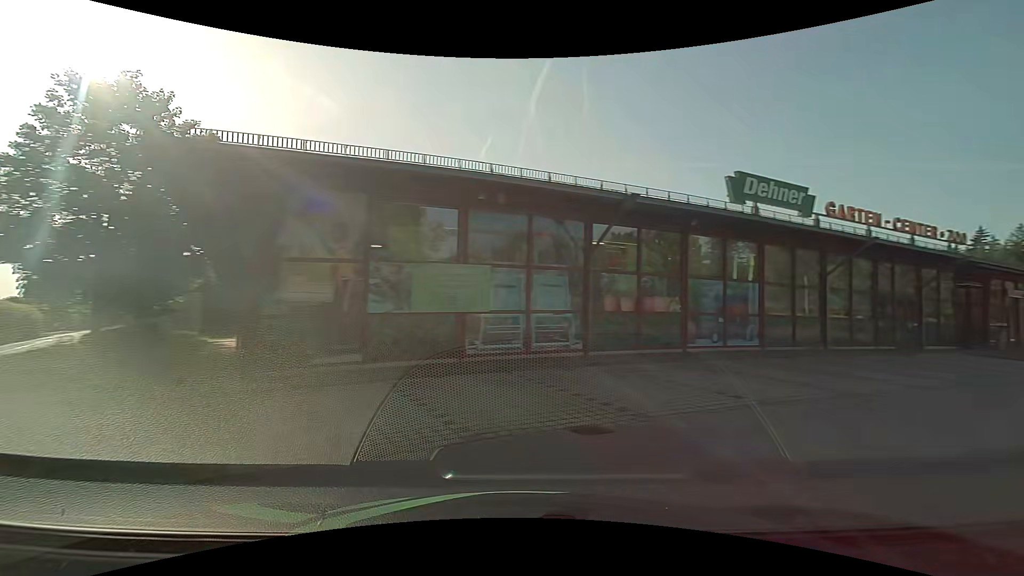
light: Day
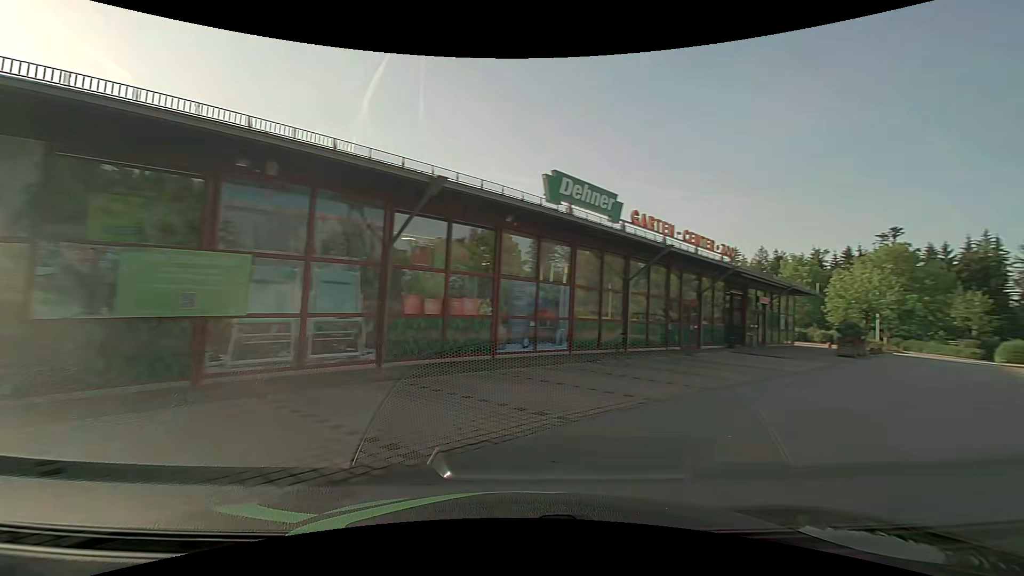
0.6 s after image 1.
(+0.3, +2.2) m; +18°
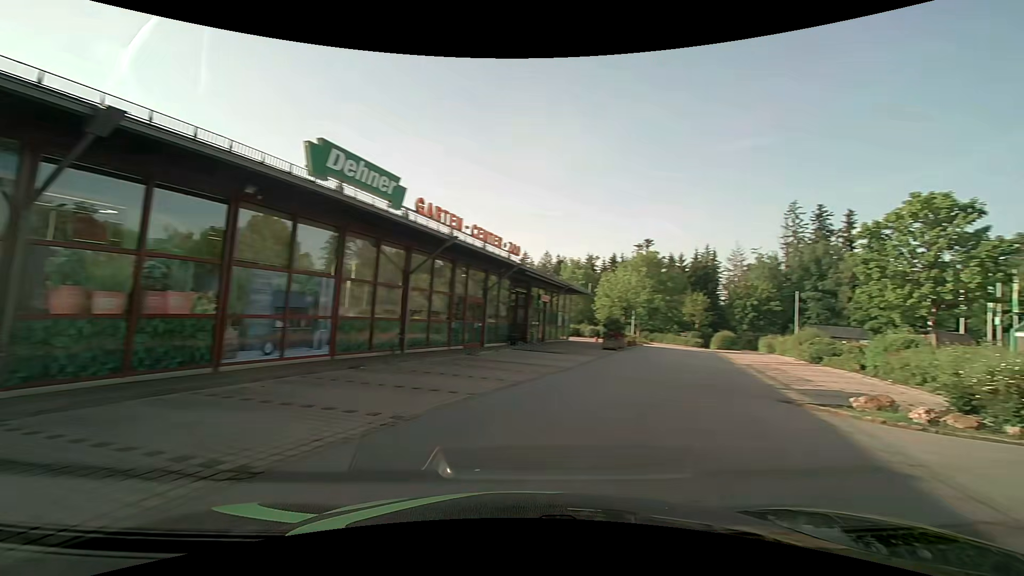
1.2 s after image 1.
(+0.4, +2.2) m; +22°
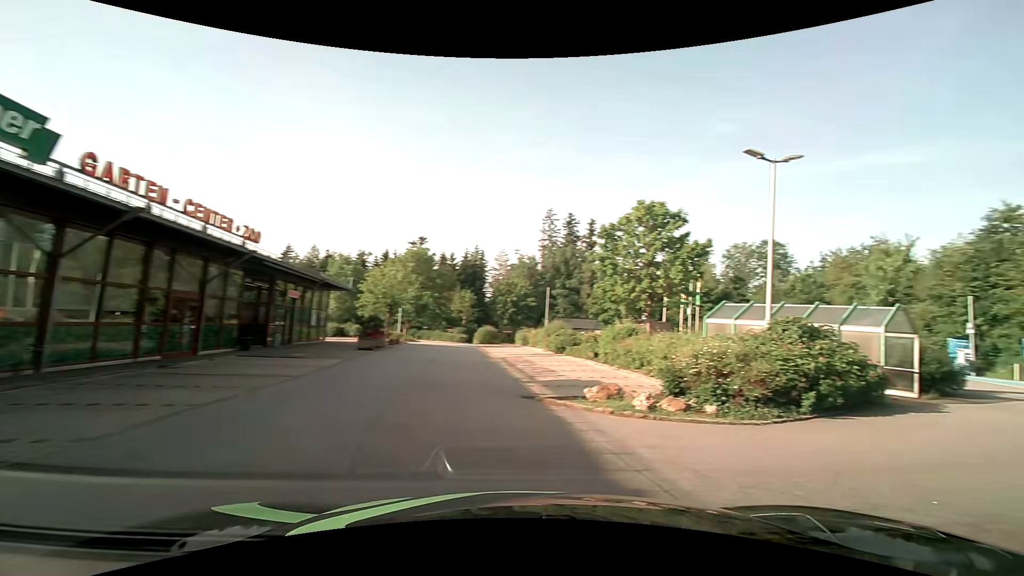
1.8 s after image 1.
(+0.5, +2.3) m; +26°
